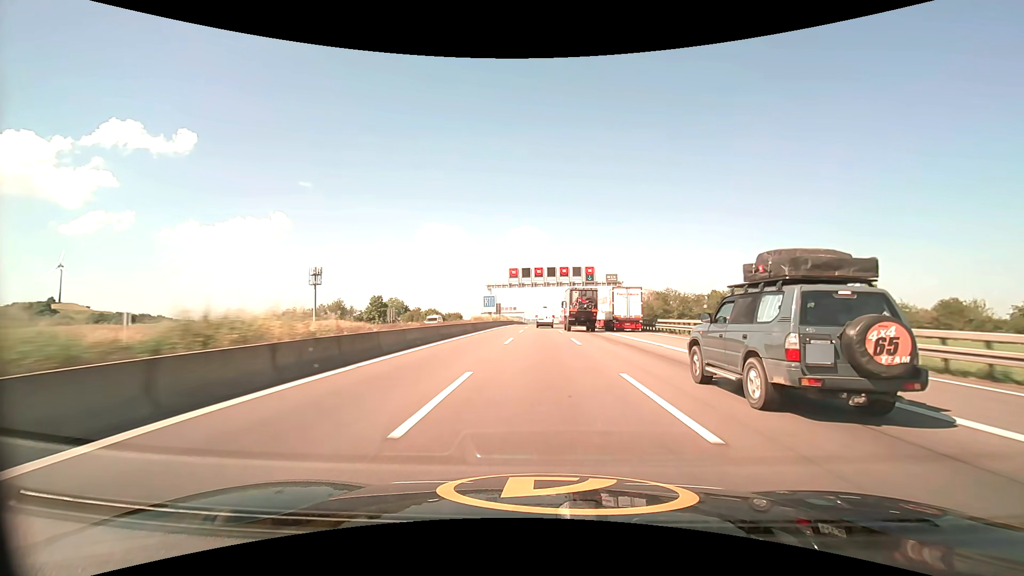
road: motorway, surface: asphalt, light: Day
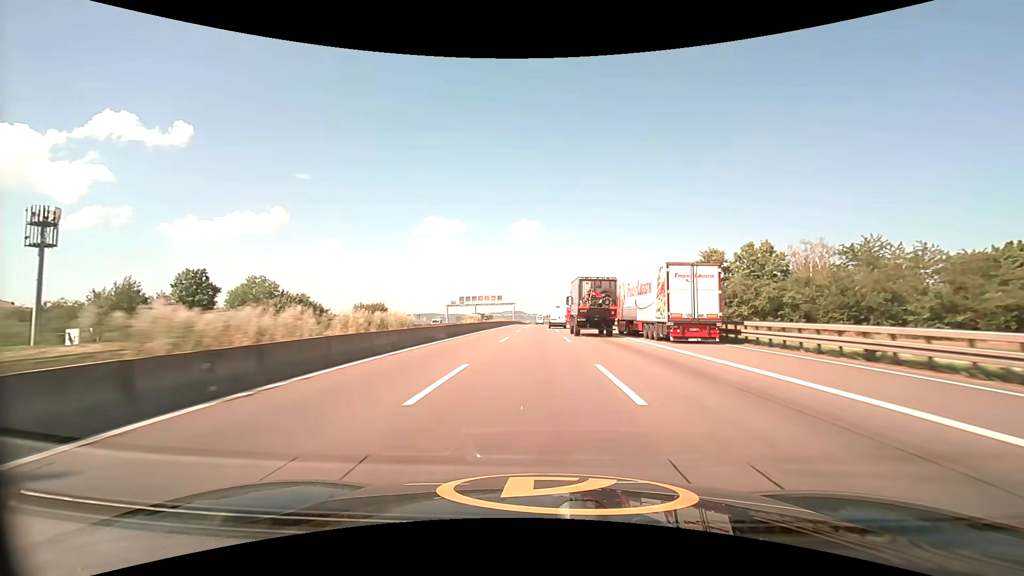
(+0.1, +88.0) m; 0°
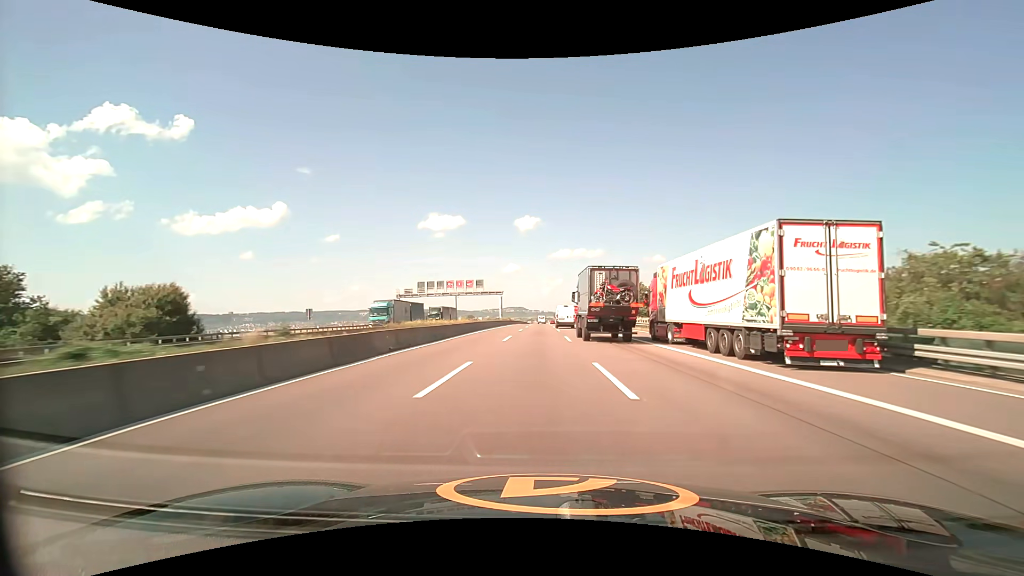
(-0.1, +53.2) m; 0°
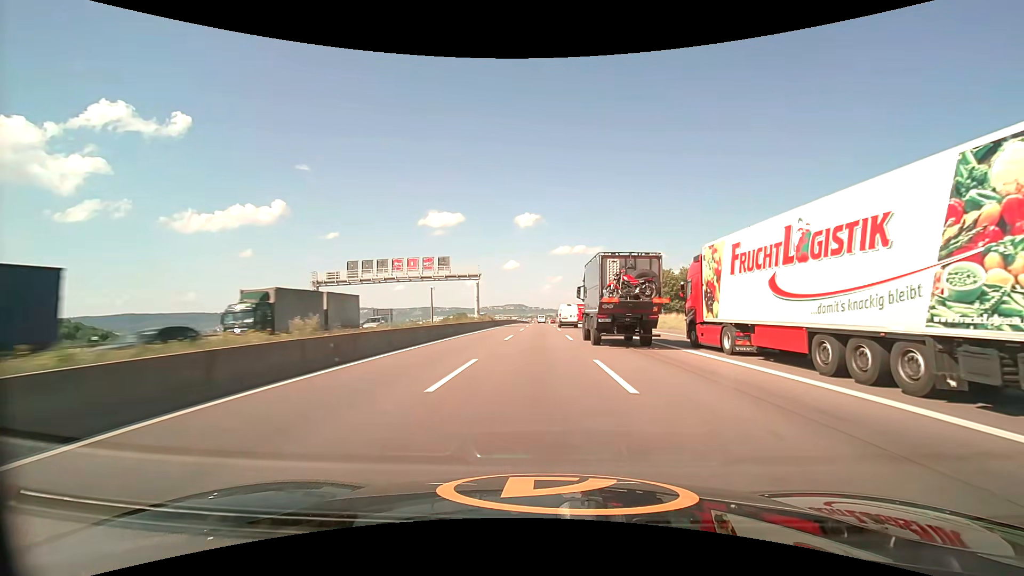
(0.0, +35.4) m; 0°
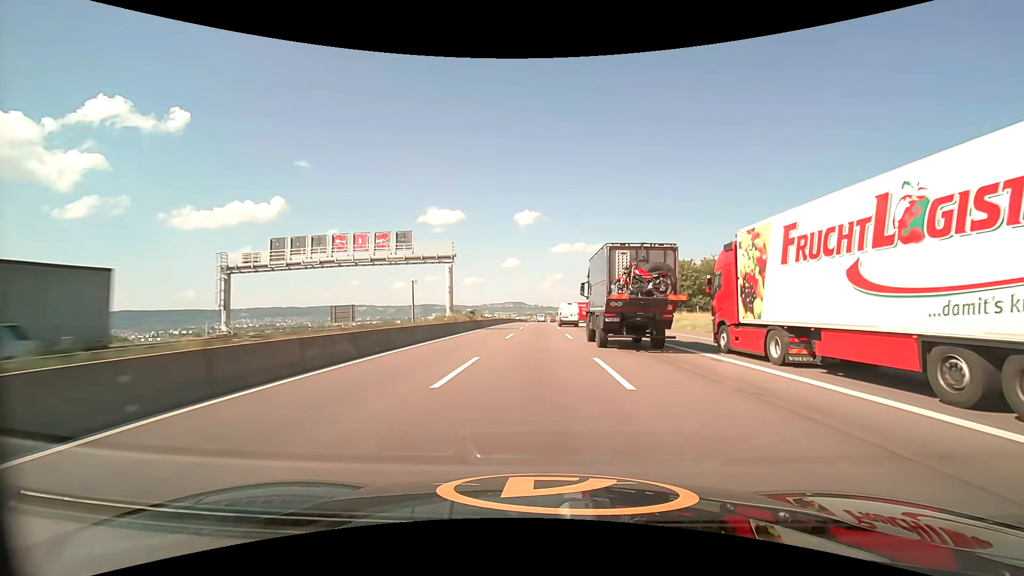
(0.0, +17.6) m; 0°
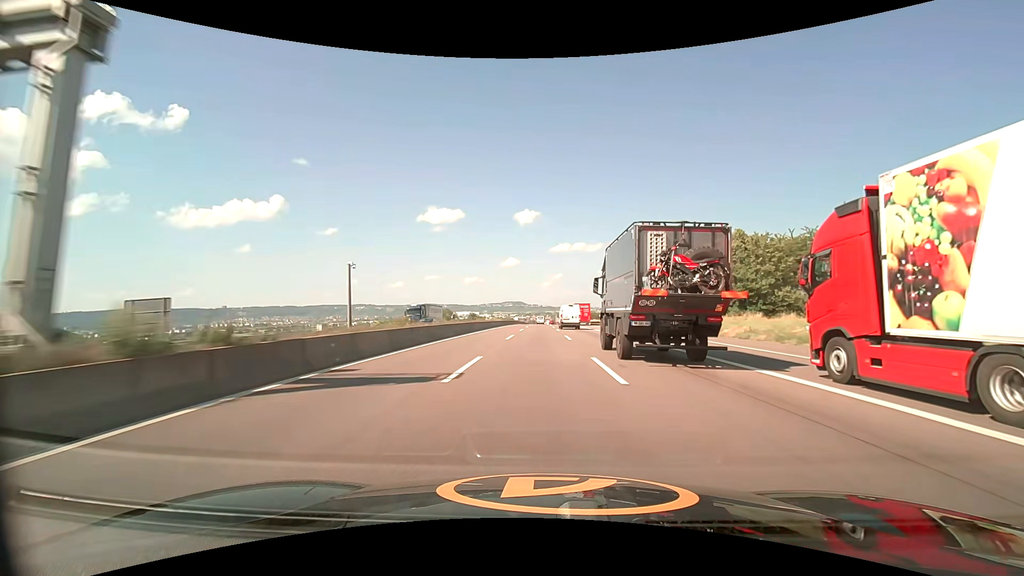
(0.0, +35.1) m; 0°
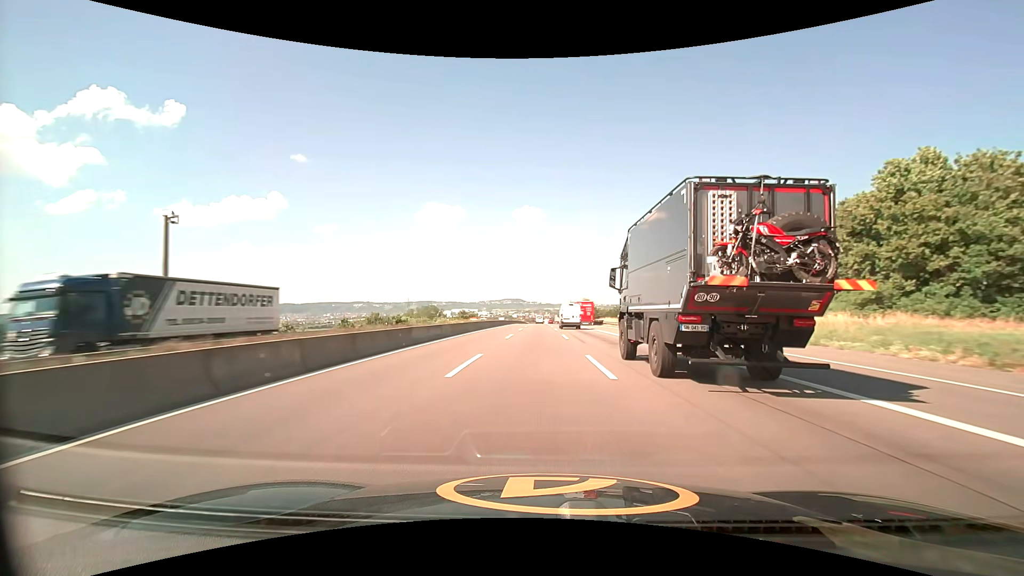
(0.0, +35.1) m; 0°
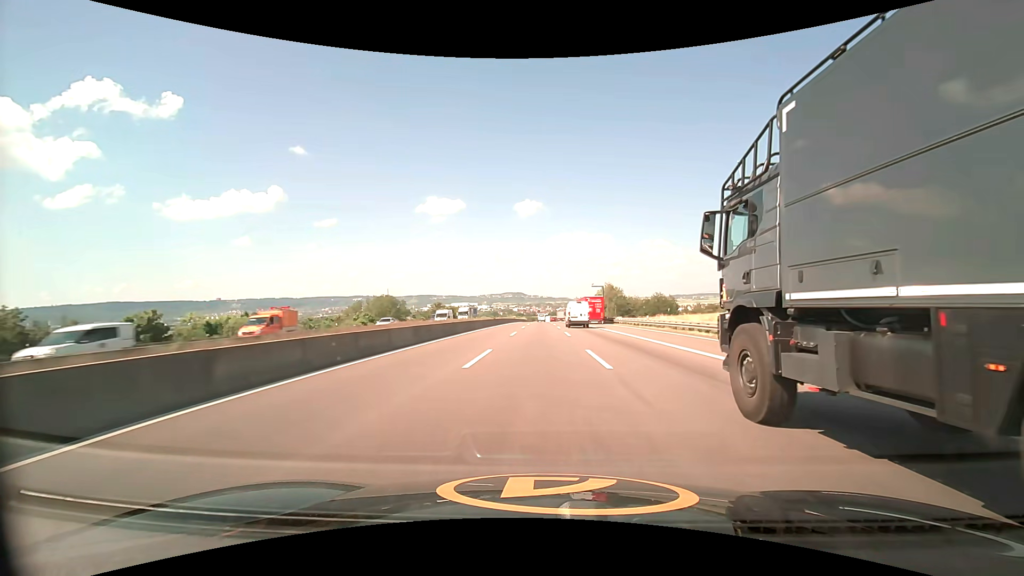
(-0.3, +70.4) m; 0°
(0, +10) (0, +20) (0, +30) (0, +40) (0, +50) (0, +60) (0, +70) (0, +80) (0, +90) (0, +100) m
